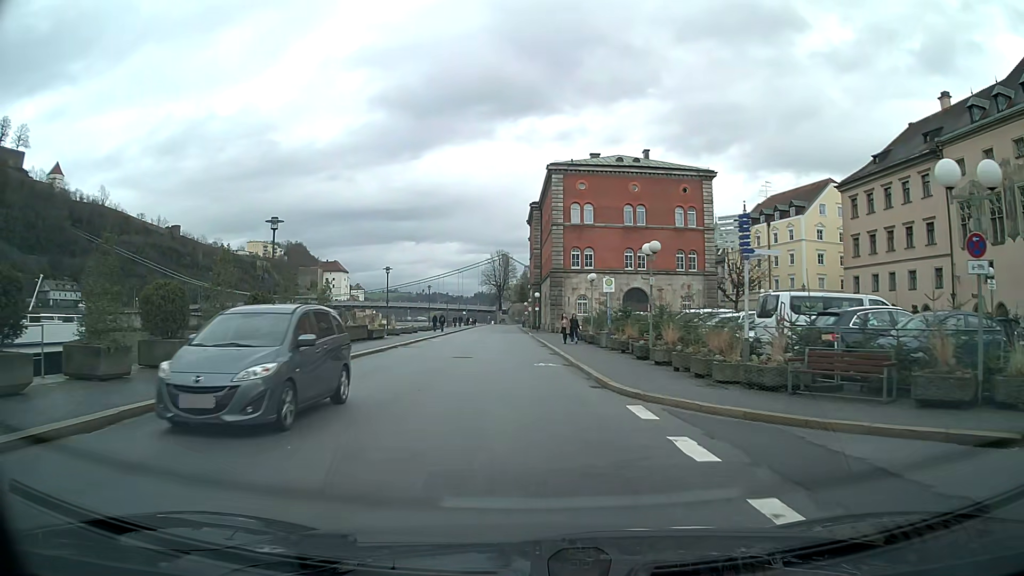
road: residential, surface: asphalt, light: Day
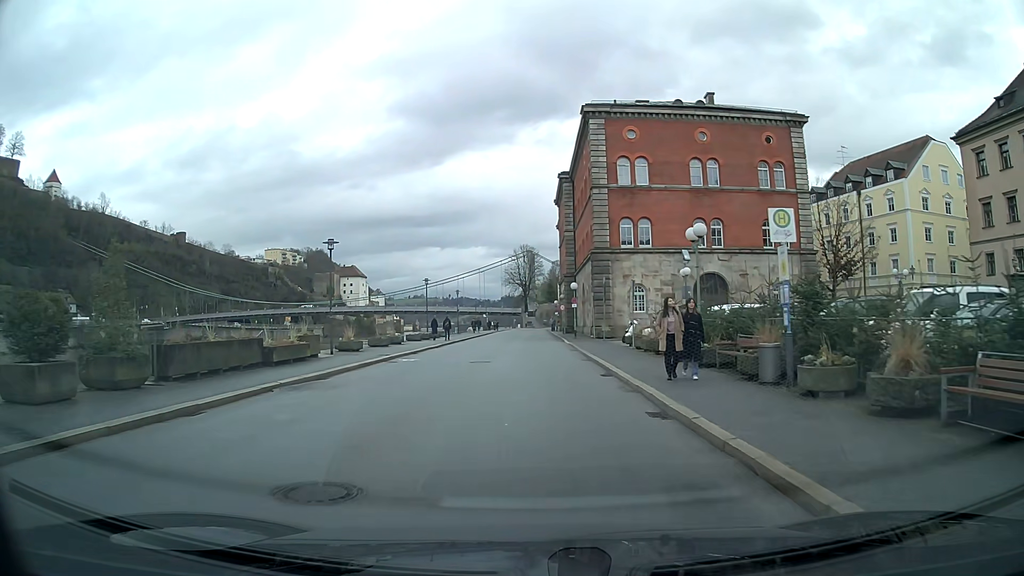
(-0.4, +18.7) m; -2°
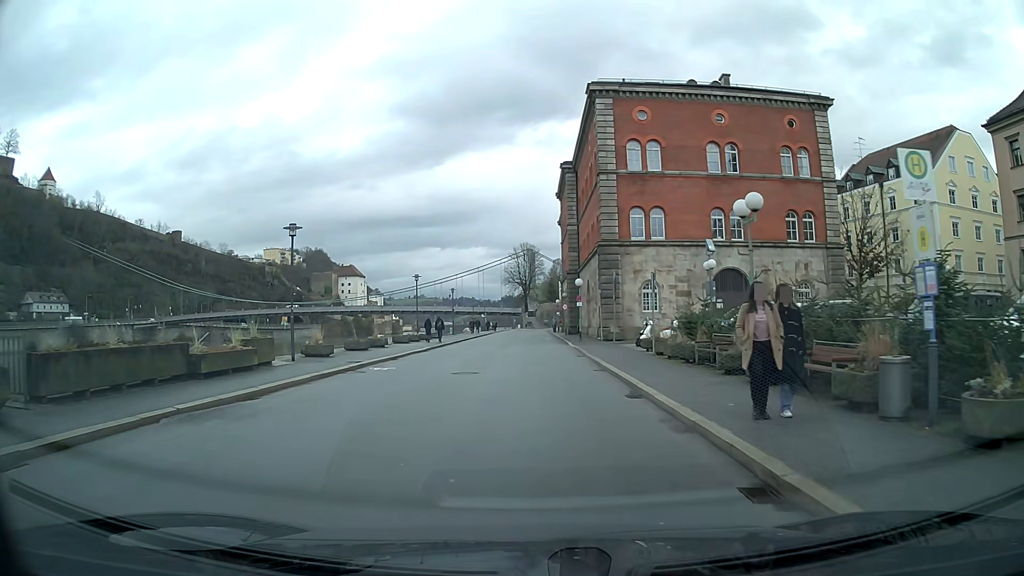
(0.0, +4.7) m; 0°
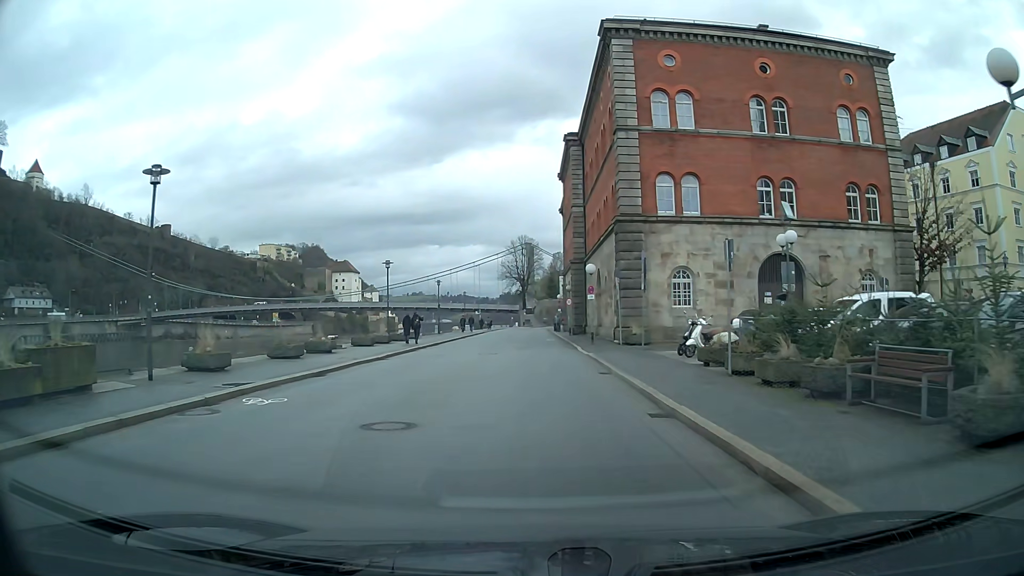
(0.0, +9.3) m; 0°
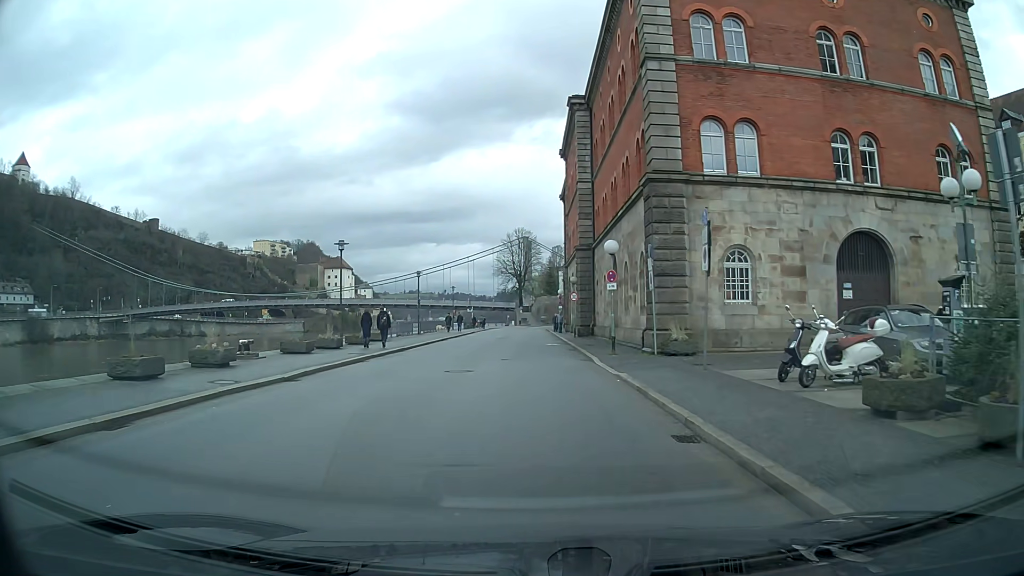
(0.0, +9.3) m; 0°
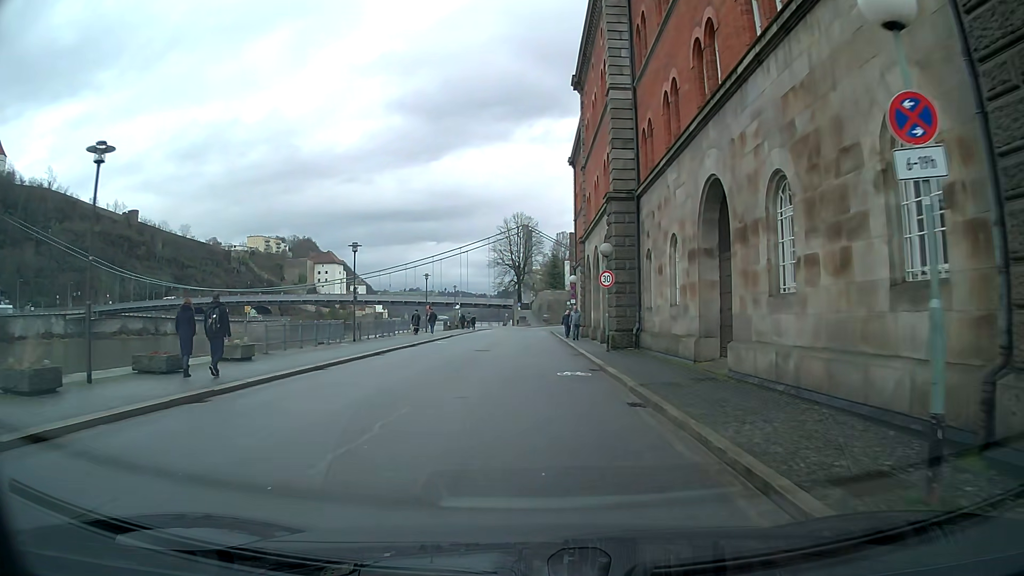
(0.0, +18.5) m; -1°
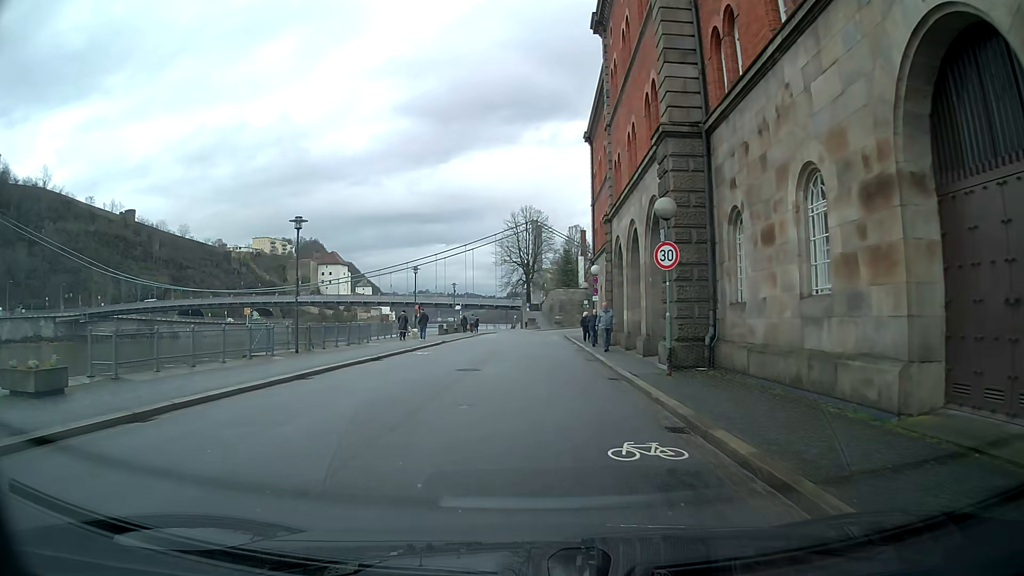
(-0.1, +9.3) m; 0°
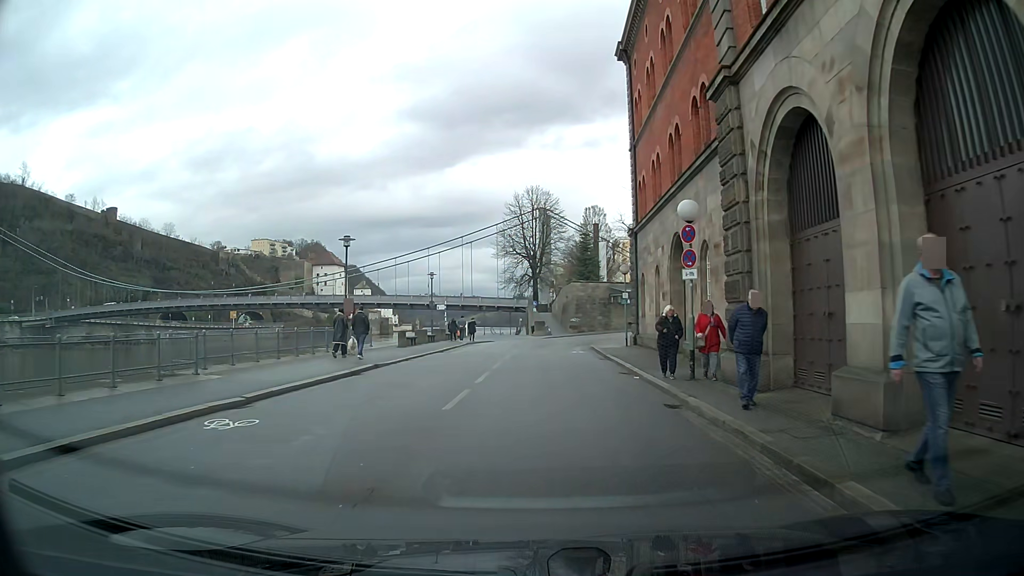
(0.0, +18.5) m; 0°
